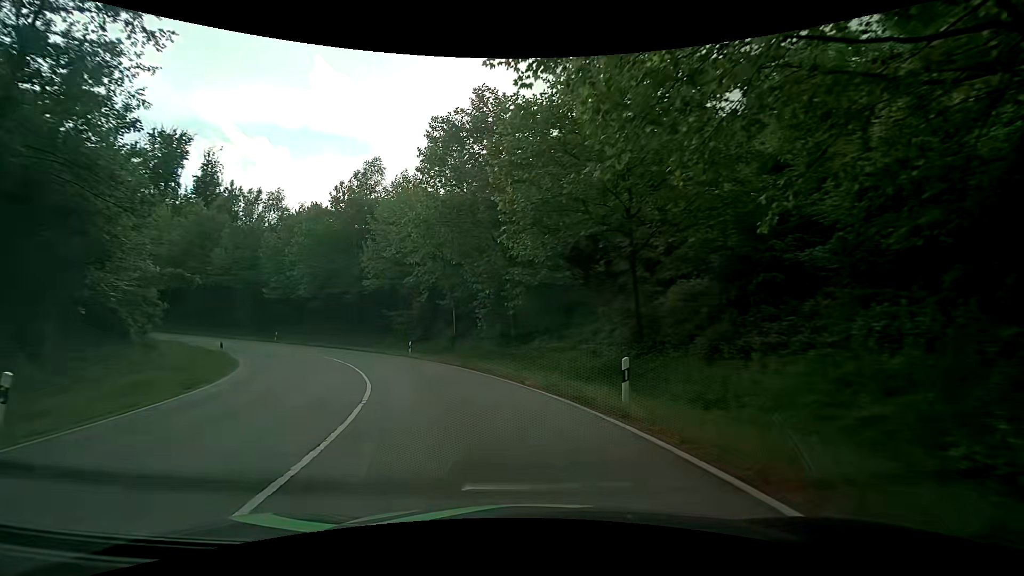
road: primary_link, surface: asphalt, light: Day
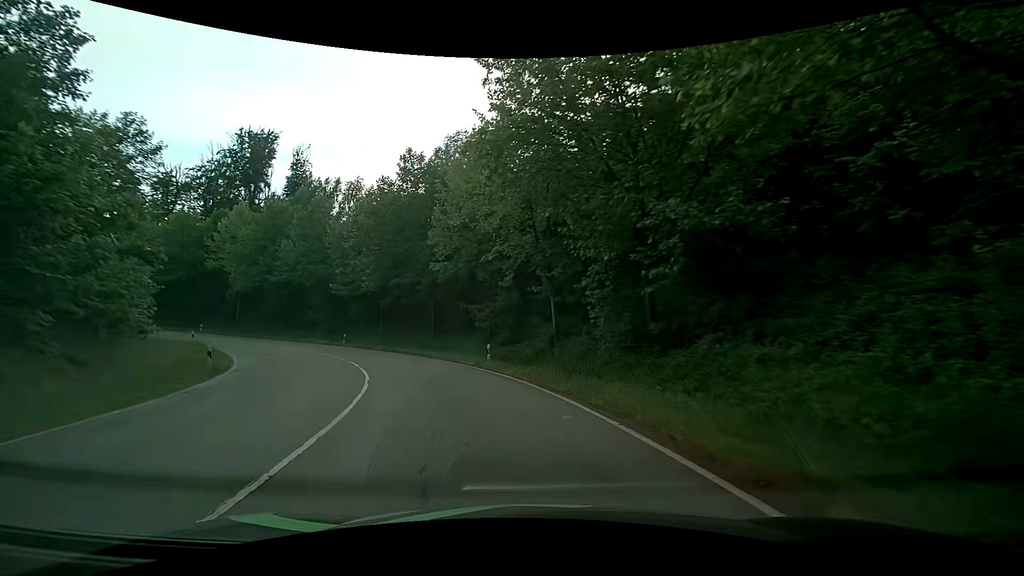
(-1.4, +11.6) m; -12°
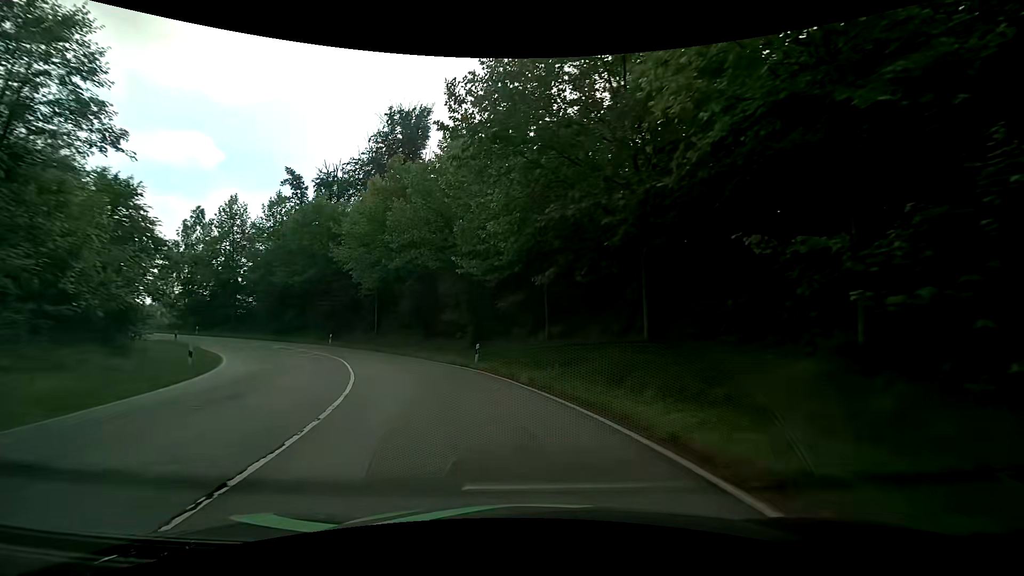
(-4.6, +22.1) m; -23°
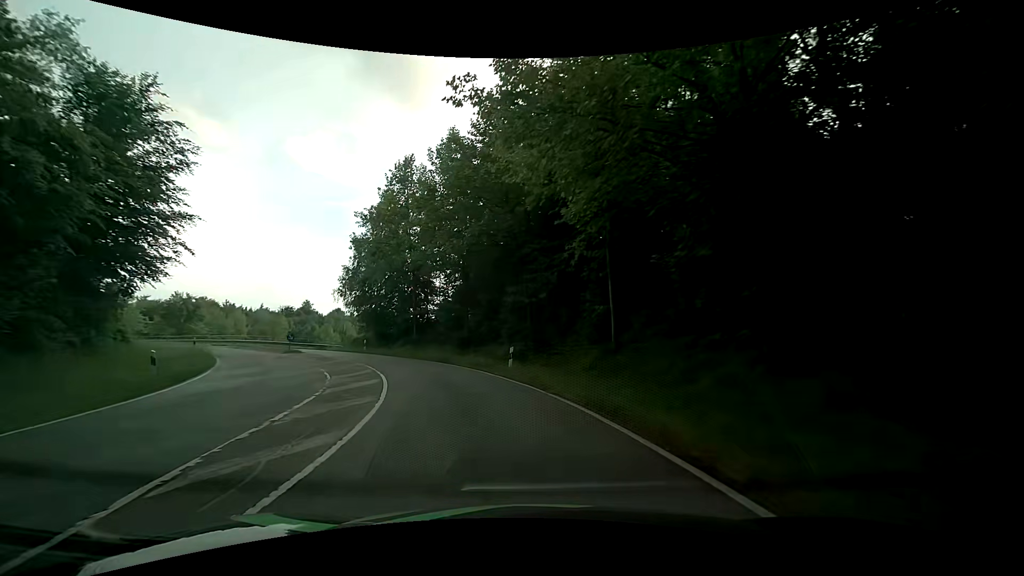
(-6.7, +27.3) m; -27°
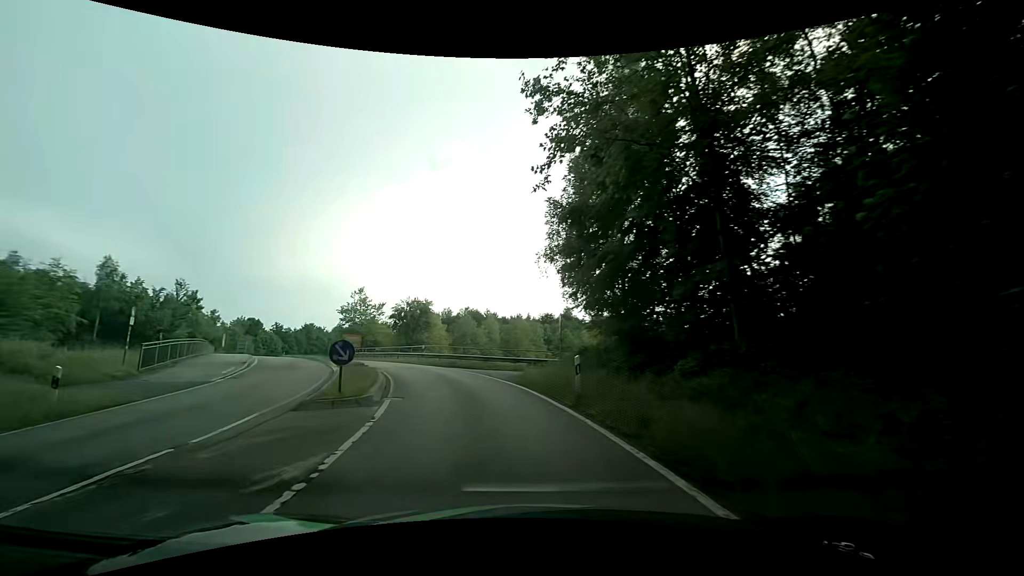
(-7.6, +27.9) m; -31°
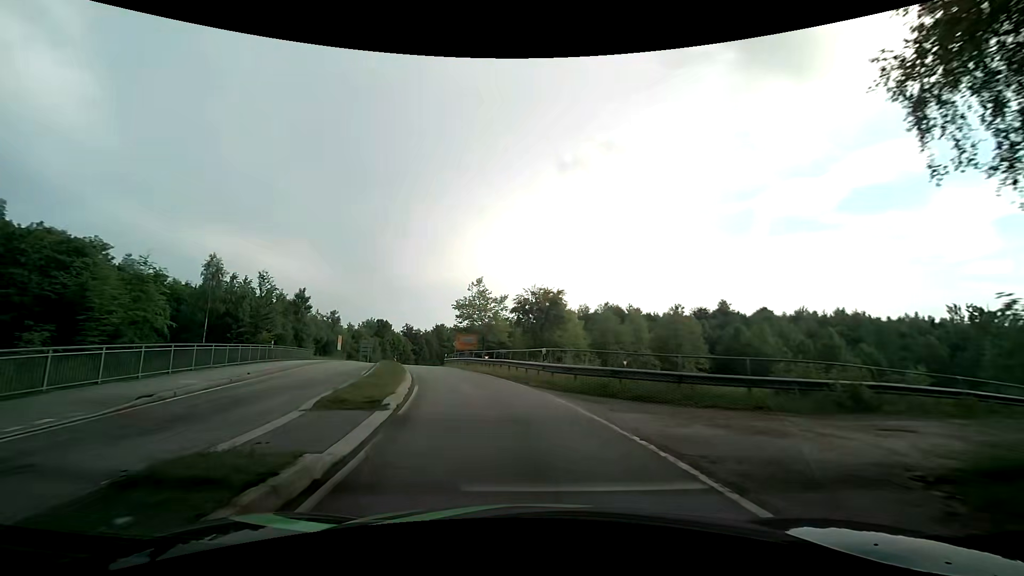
(-2.8, +17.5) m; -16°
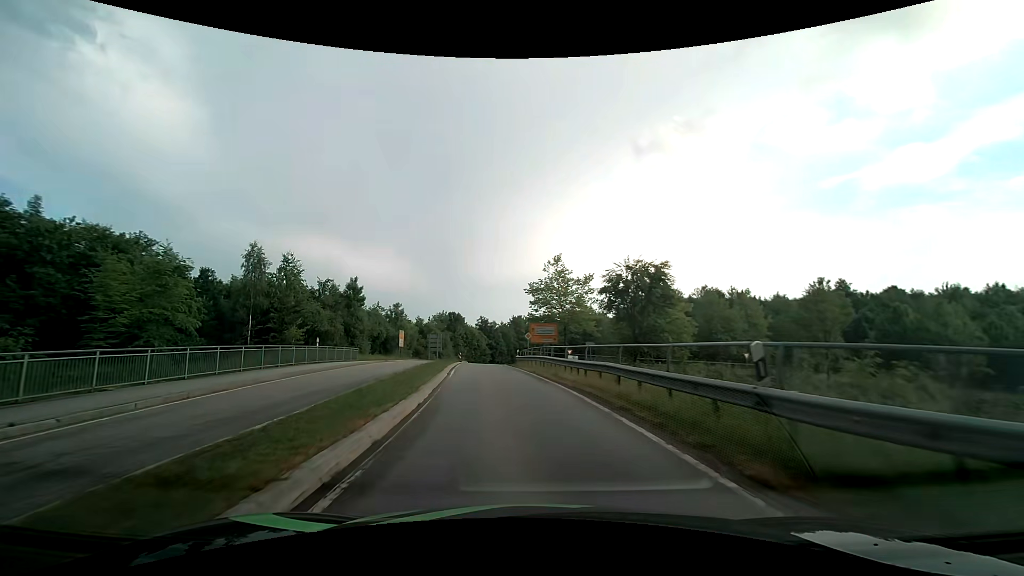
(-1.1, +12.7) m; -10°
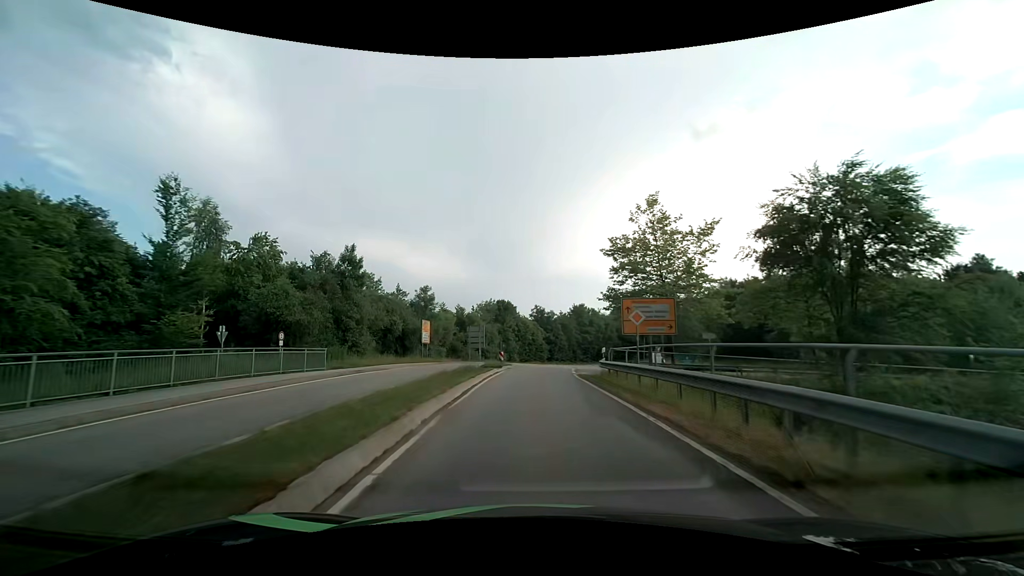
(-1.7, +20.4) m; -7°
(0, +10) (0, +20) (0, +30) (+1, +40) (+2, +50) (+4, +60) (+6, +69) (+9, +79) (+13, +88) (+17, +98) m
